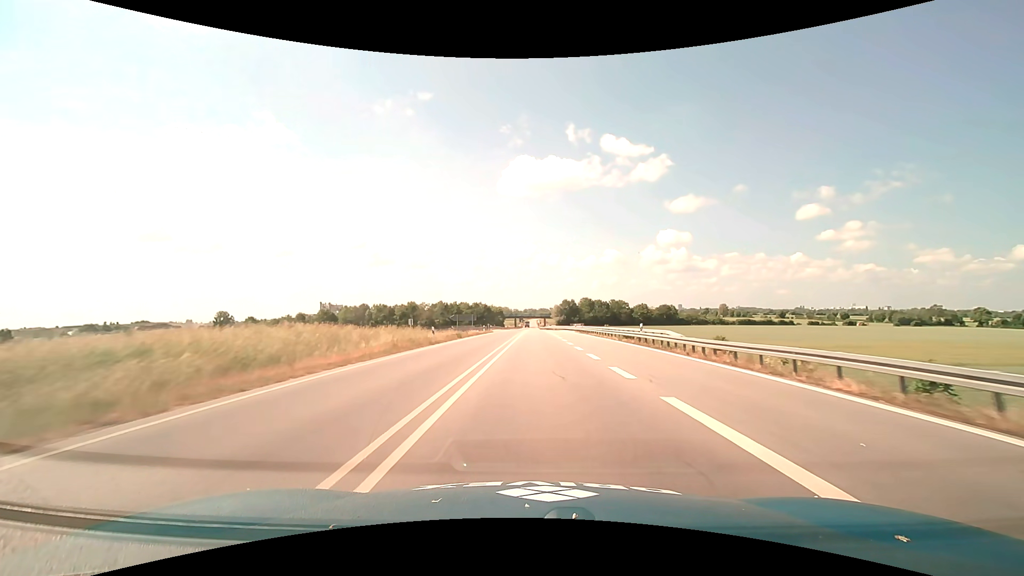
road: trunk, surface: asphalt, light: Day
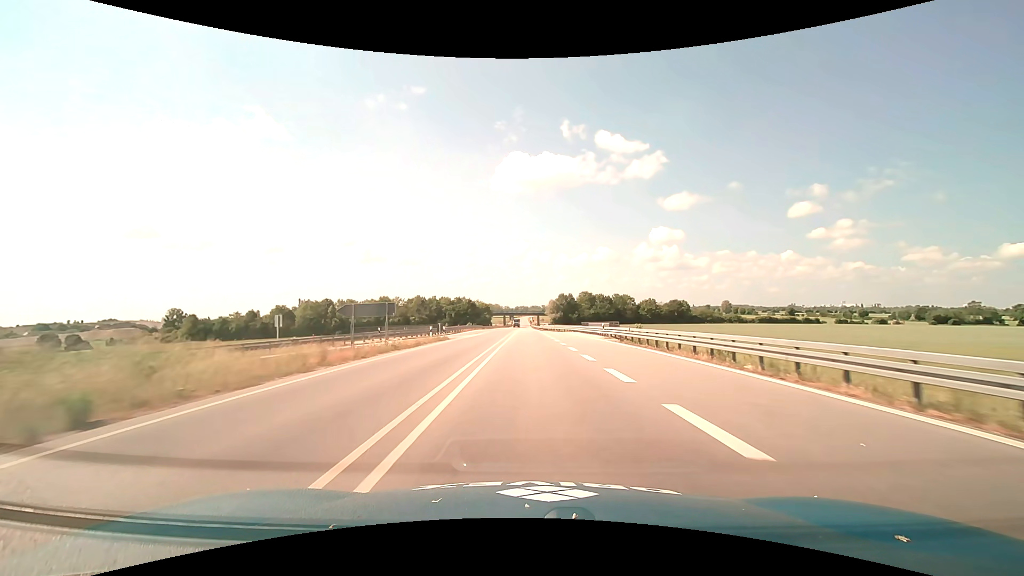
(+0.2, +36.9) m; +1°
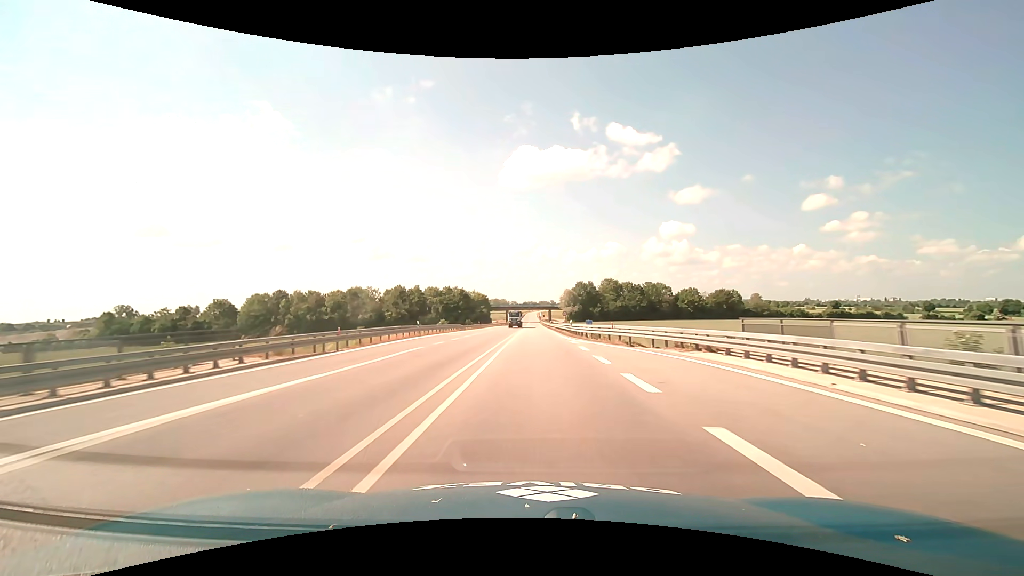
(-0.2, +49.8) m; -1°
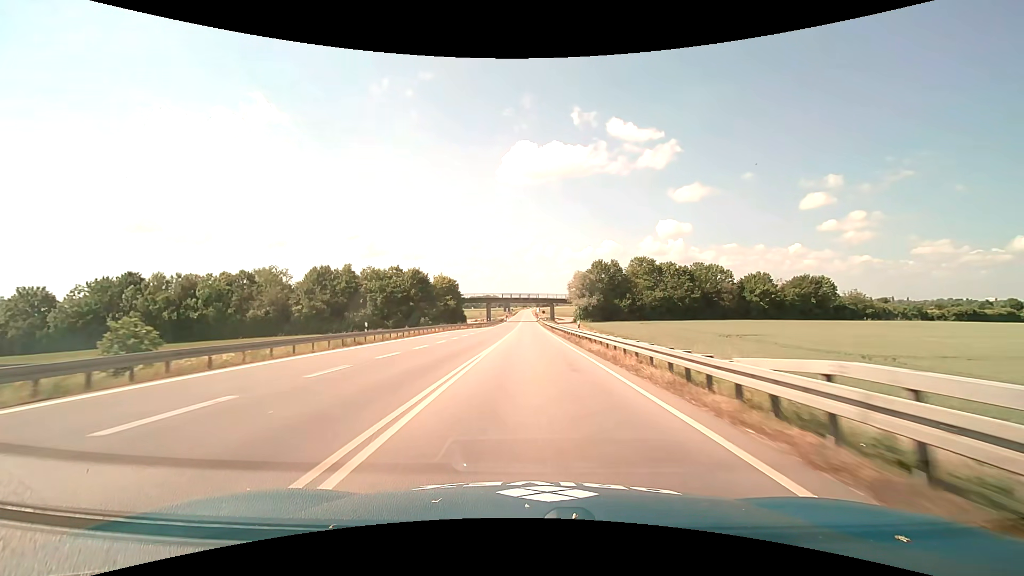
(+0.6, +63.2) m; +1°
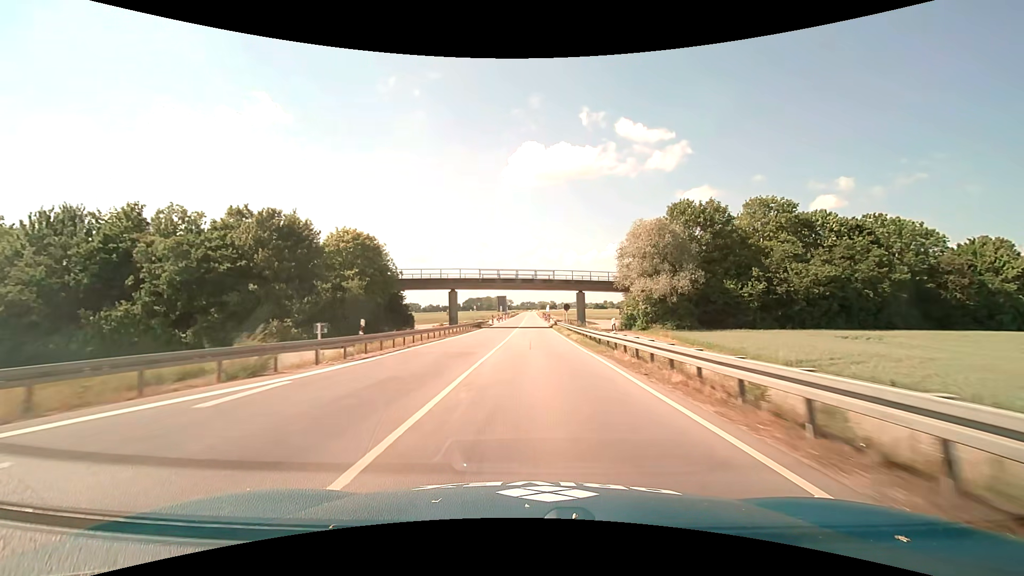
(-0.3, +64.4) m; 0°
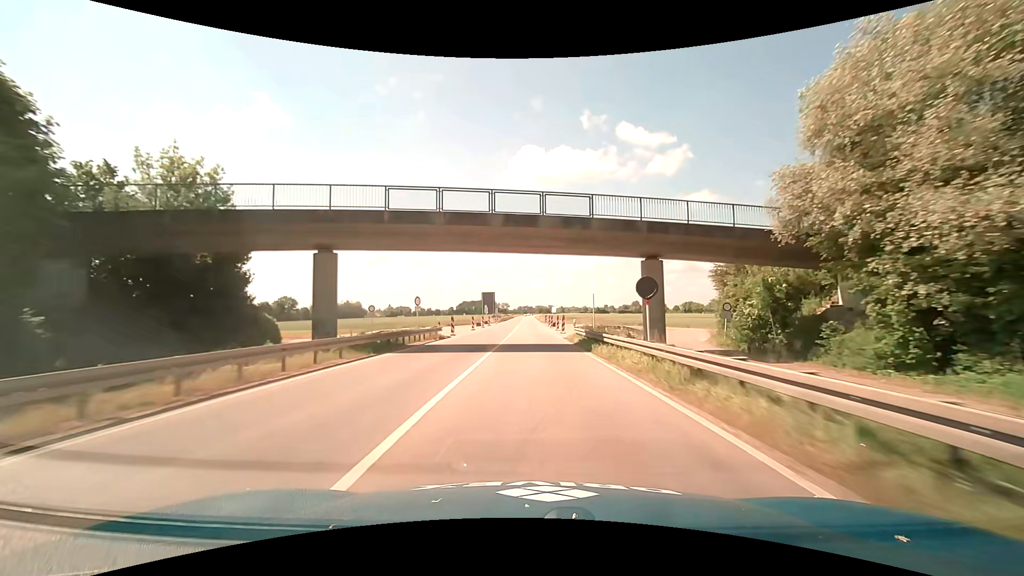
(+0.1, +38.9) m; 0°
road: primary
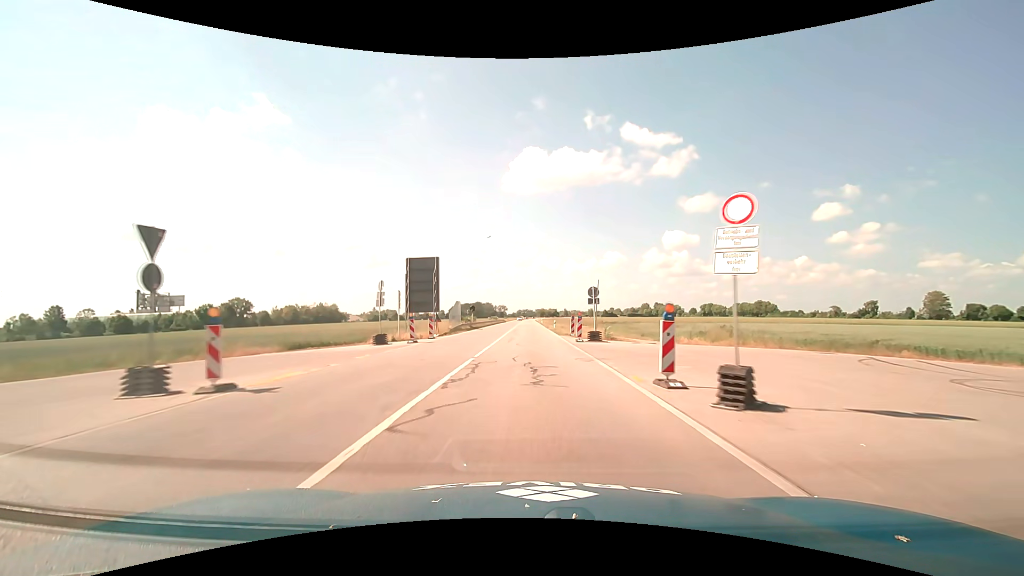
(0.0, +64.5) m; 0°
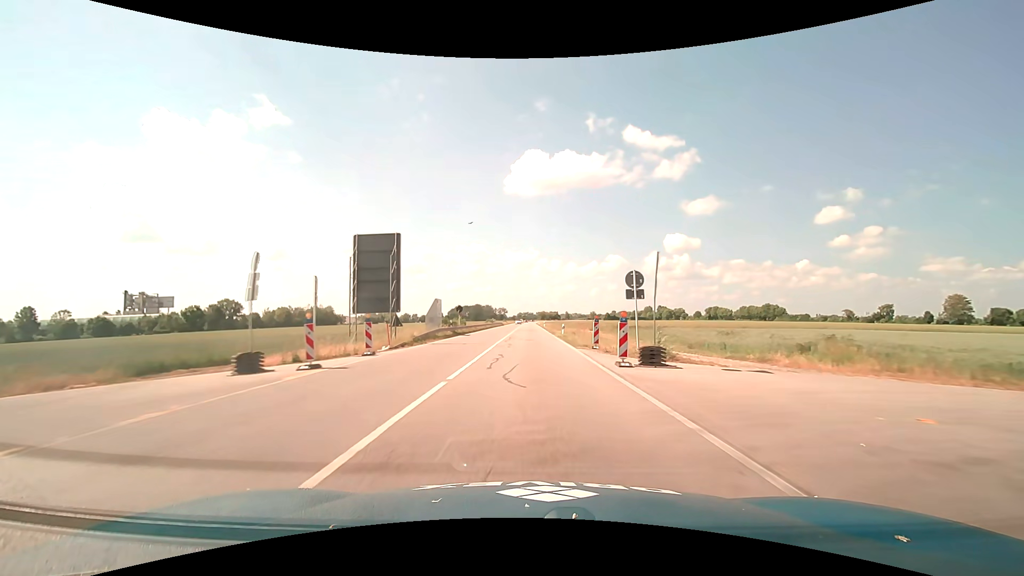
(0.0, +12.8) m; 0°
(0, +10) (0, +20) (0, +30) (0, +40) (0, +50) (0, +60) (0, +70) (0, +80) (0, +90) (0, +100) m
